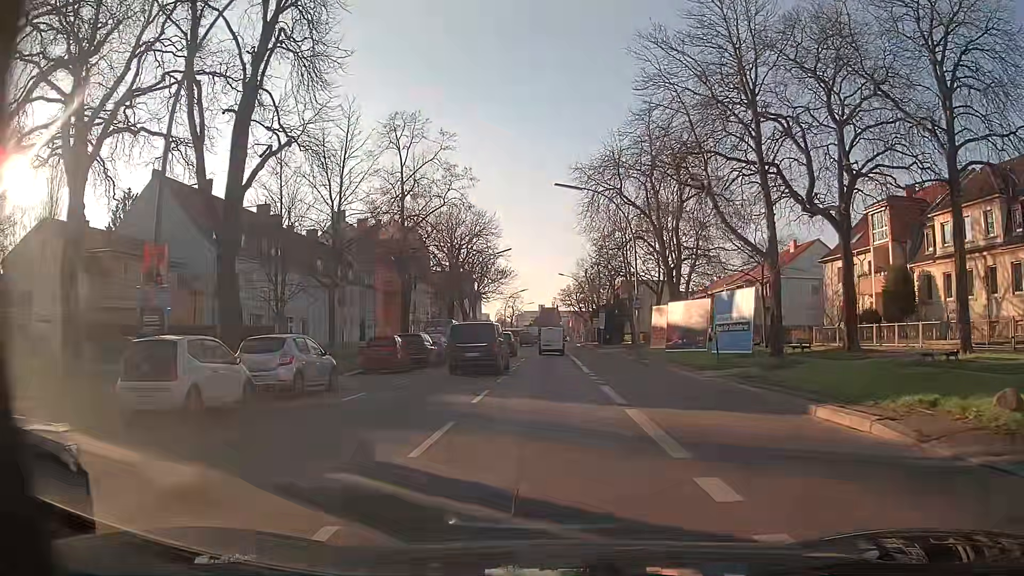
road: primary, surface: asphalt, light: Day
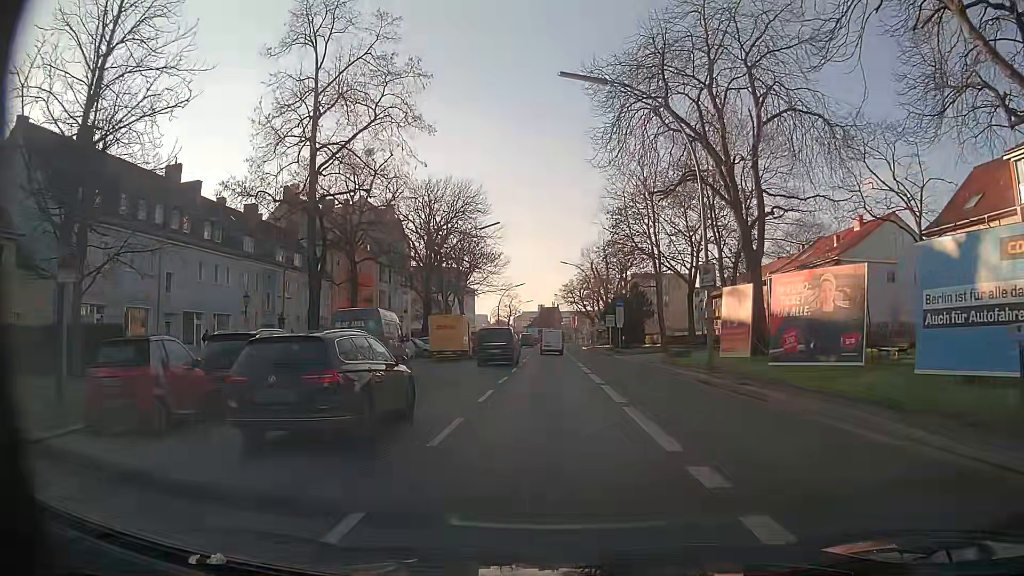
(+0.1, +17.7) m; -1°
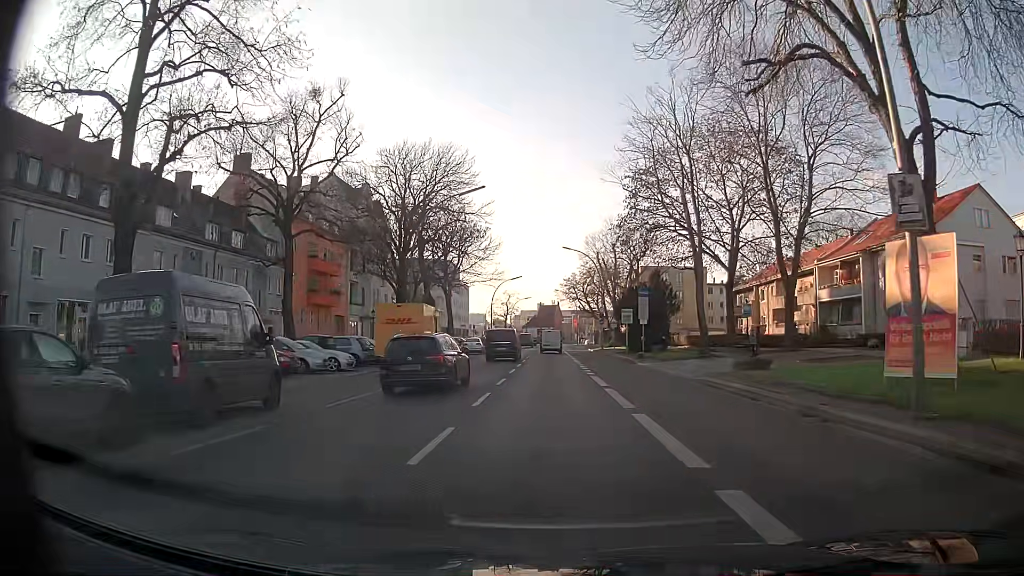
(+0.2, +13.2) m; +1°
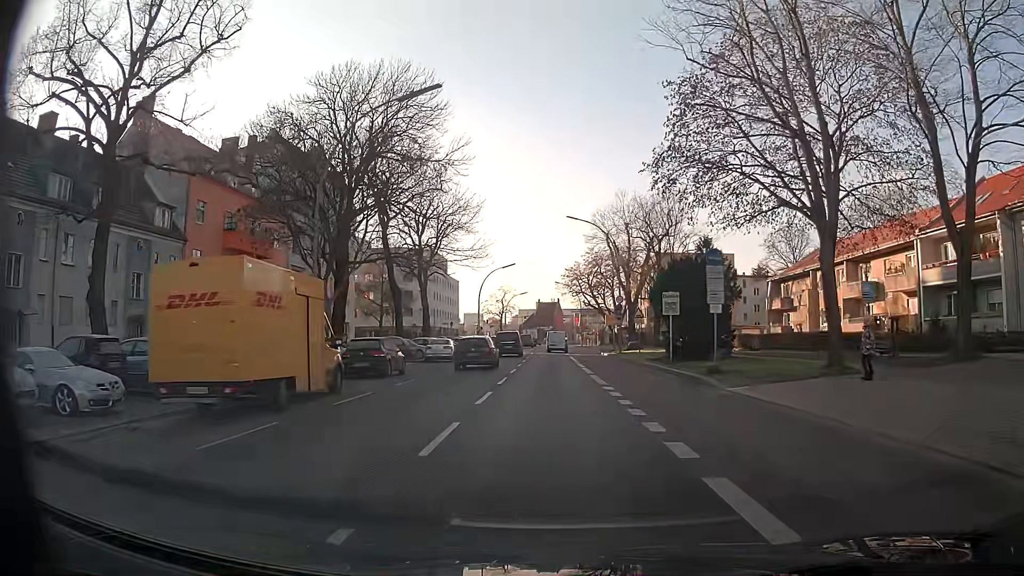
(+0.1, +17.6) m; +1°
(0, +10) (0, +20) (0, +30) (0, +40) (0, +50) (0, +60) (0, +70) (+1, +80) (+1, +90) (+2, +100) m
